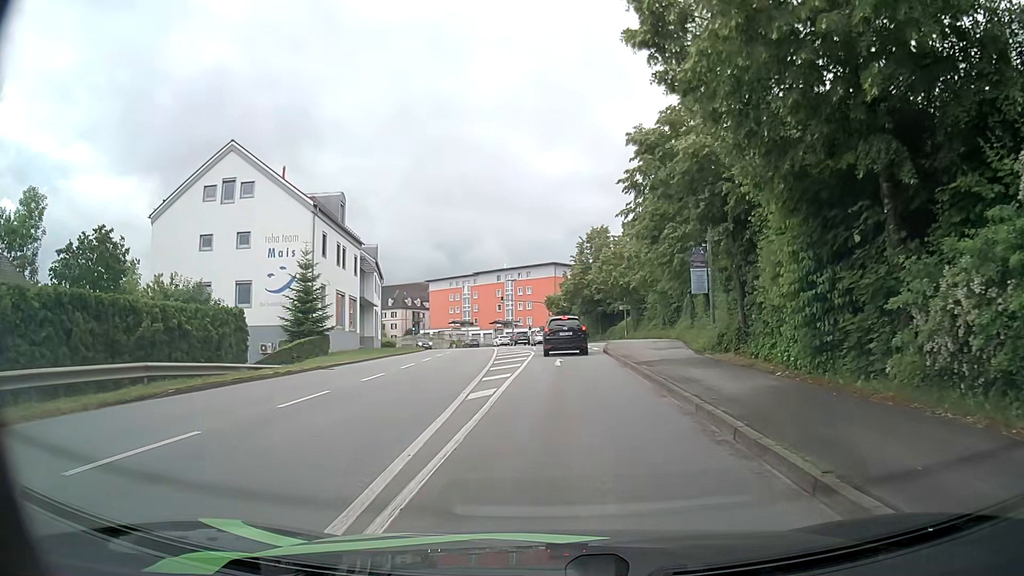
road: tertiary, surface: asphalt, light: Day
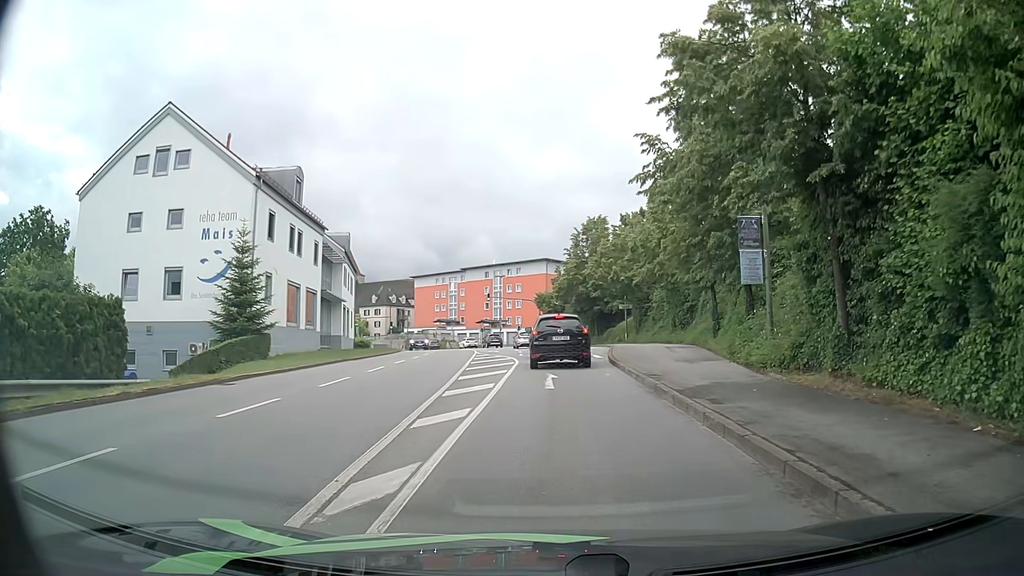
(-0.1, +7.3) m; 0°
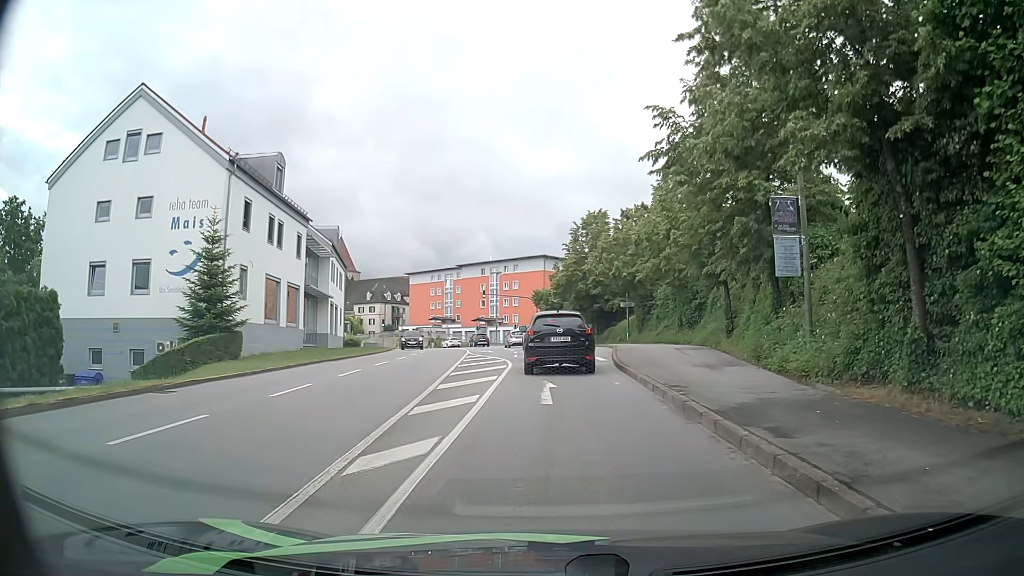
(0.0, +2.8) m; 0°
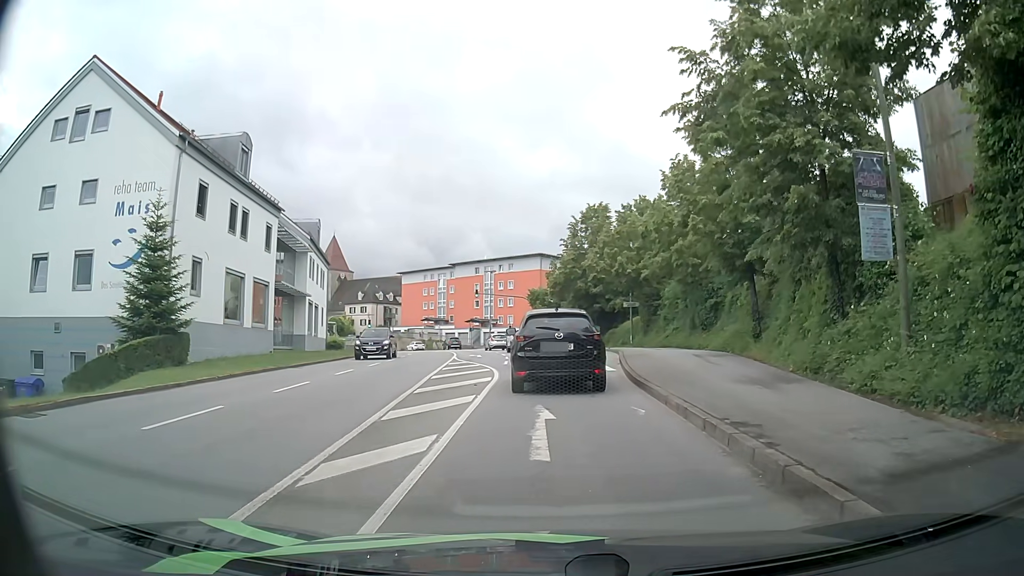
(0.0, +4.3) m; -2°
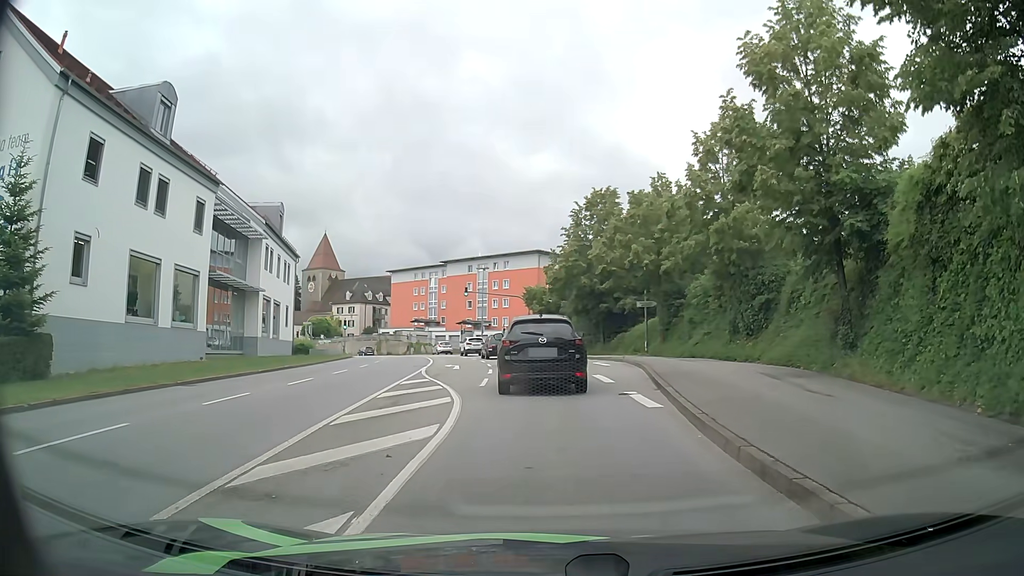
(+0.2, +8.3) m; +1°
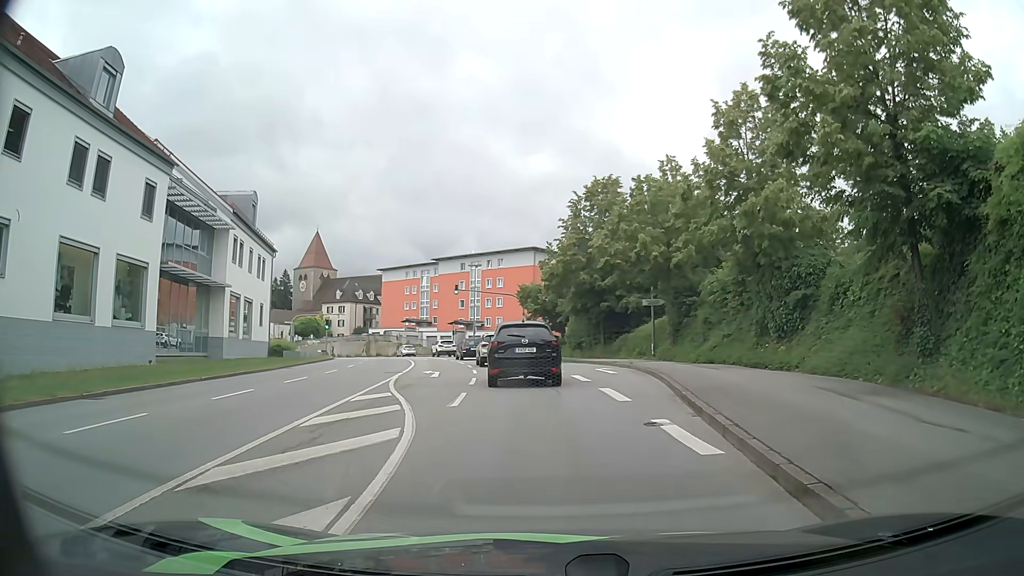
(+0.1, +4.4) m; +2°
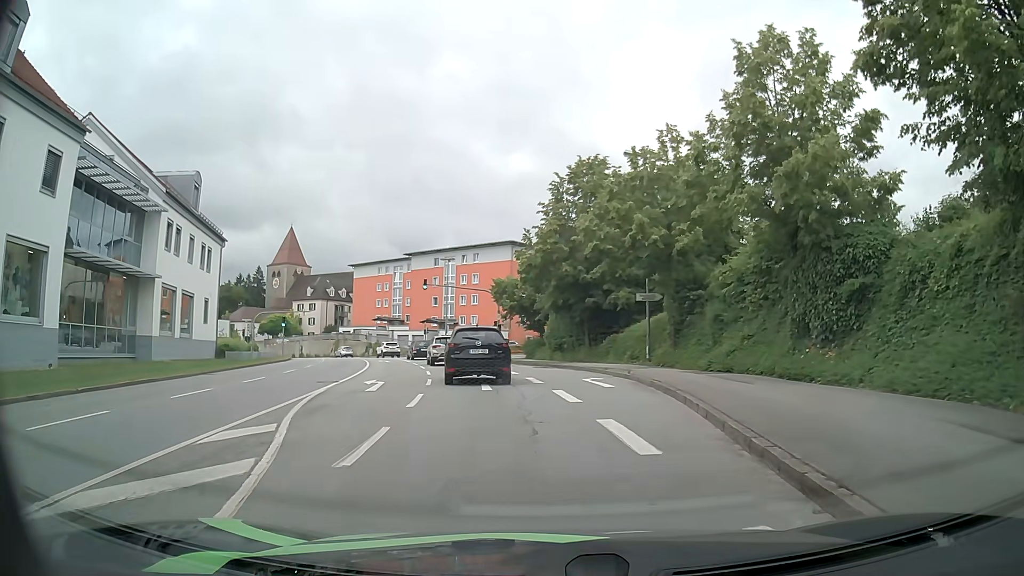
(0.0, +5.8) m; +1°
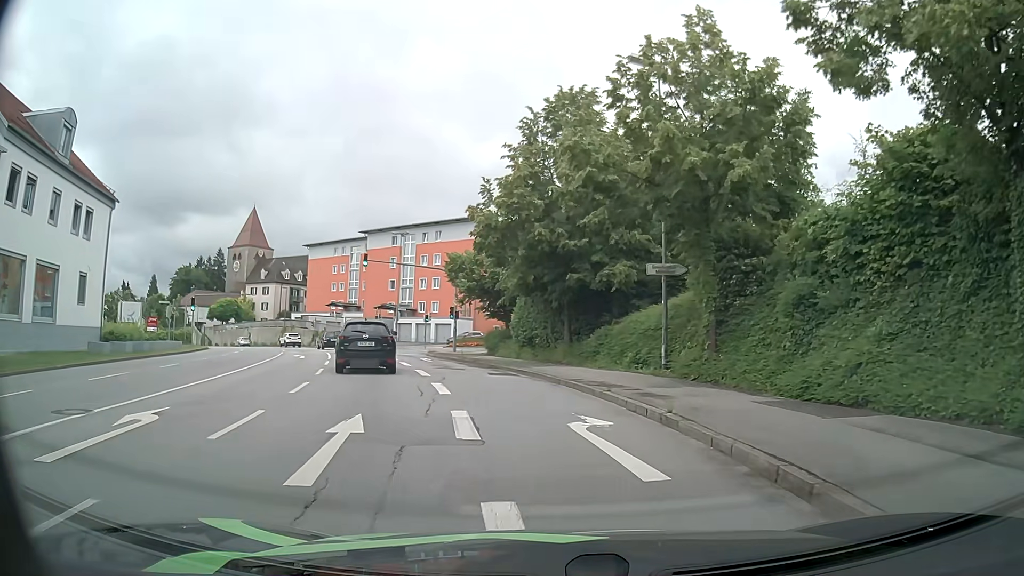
(+0.3, +11.4) m; +2°
